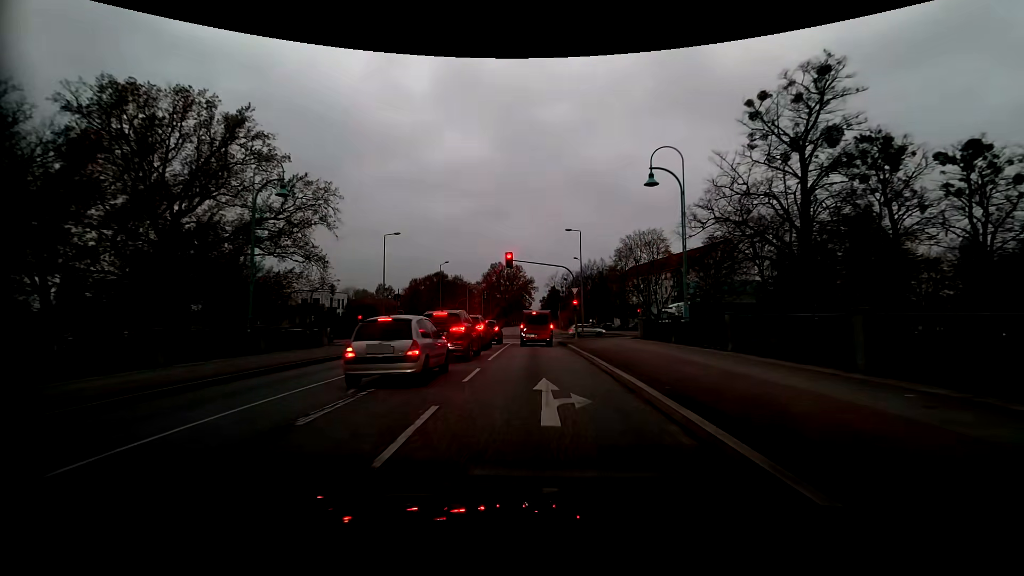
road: tertiary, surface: asphalt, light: Day
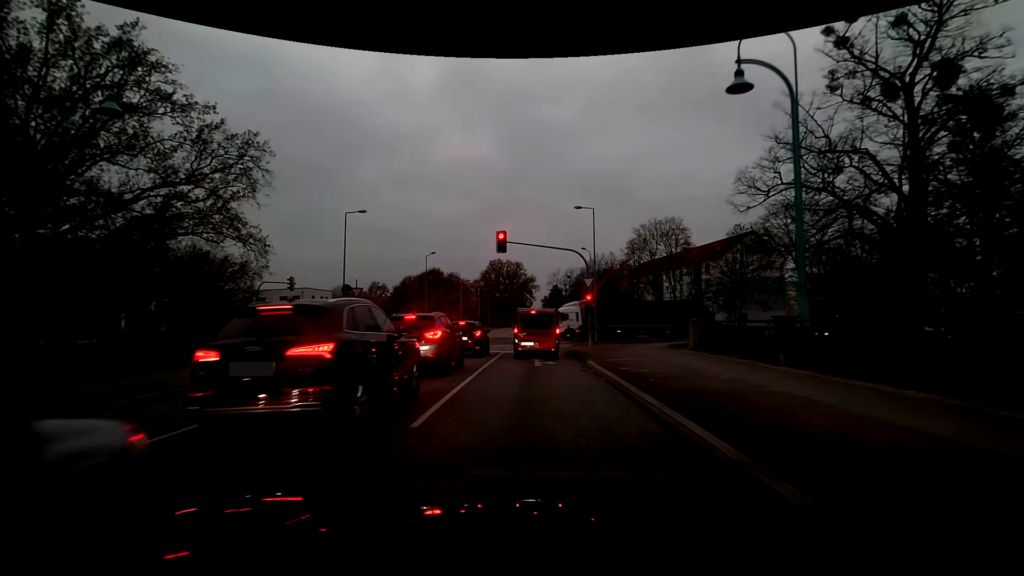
(-0.1, +9.8) m; -1°
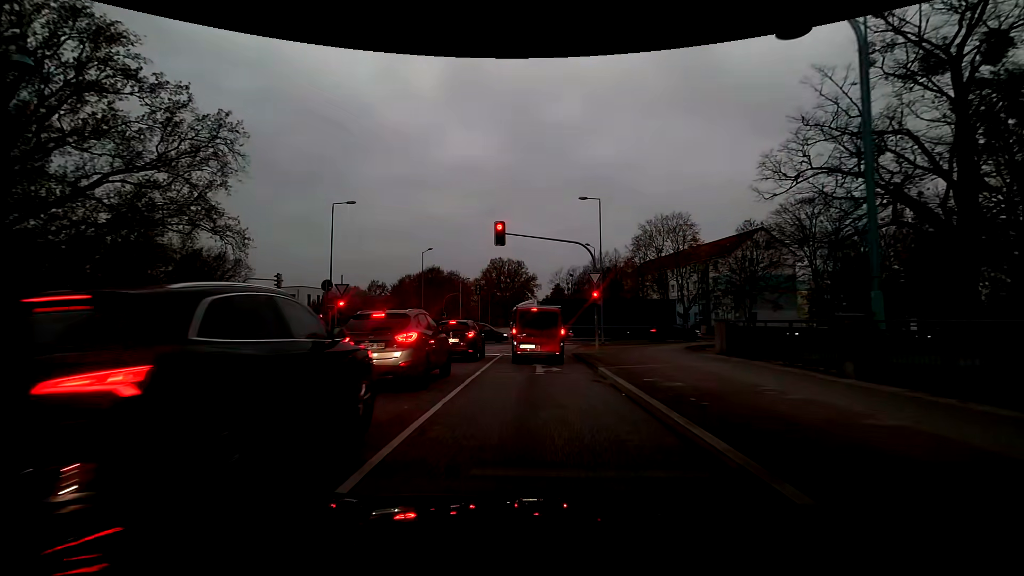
(0.0, +2.6) m; 0°
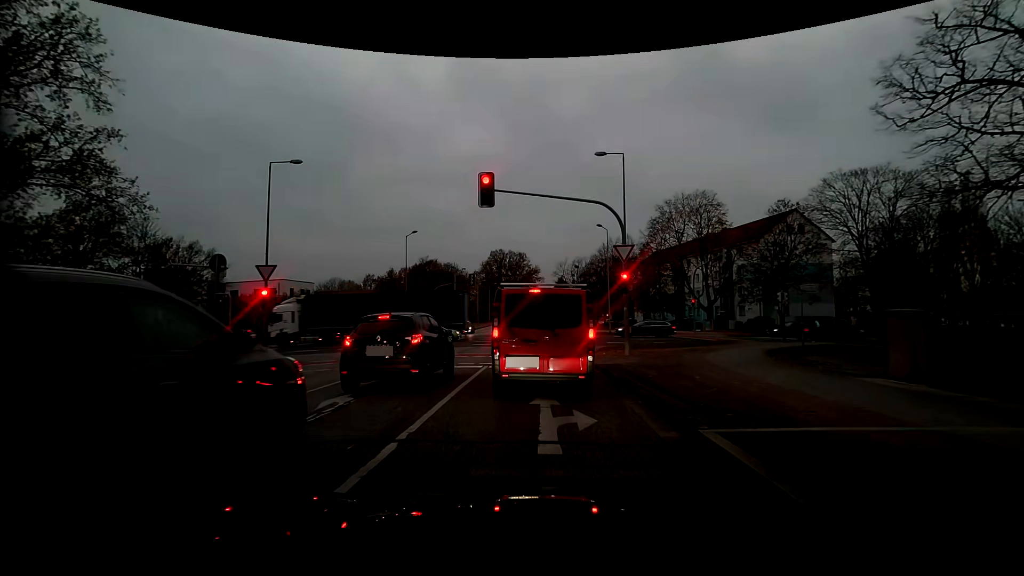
(-0.1, +8.4) m; -1°
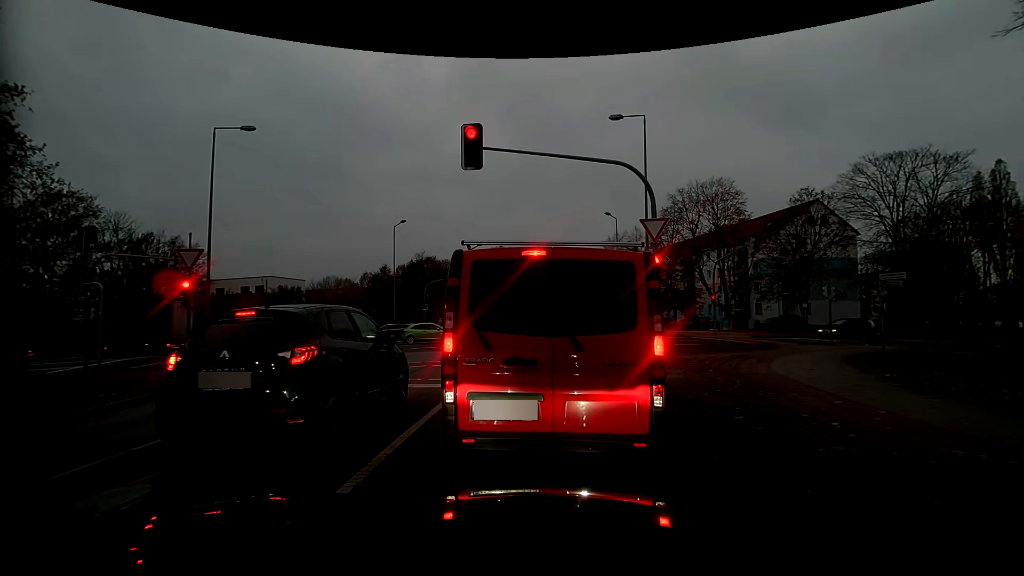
(0.0, +4.4) m; 0°
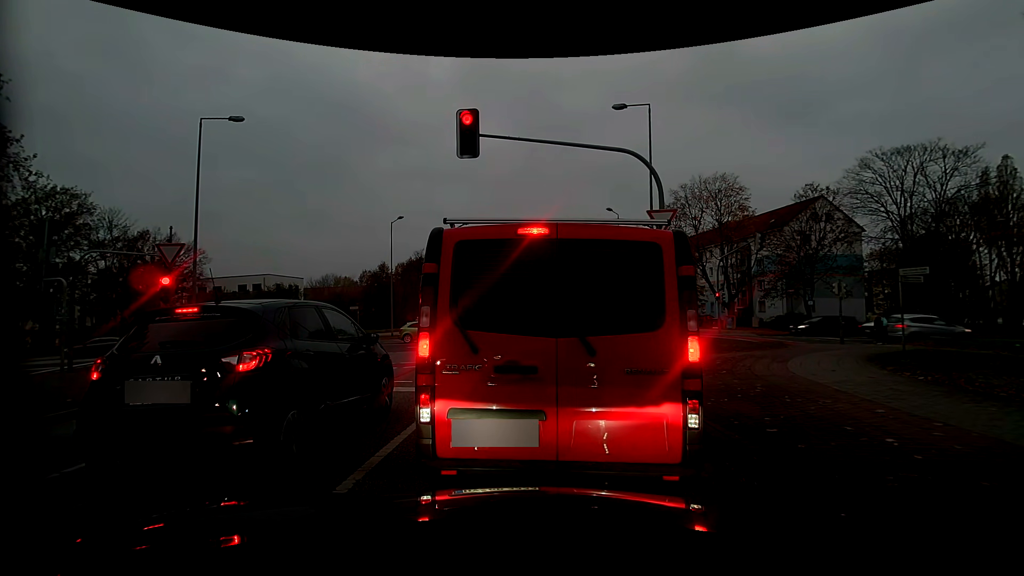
(0.0, +0.8) m; 0°
(0, +10) (0, +20) (0, +30) (0, +40) (0, +50) (0, +60) (0, +70) (0, +80) (0, +90) (+1, +100) m
